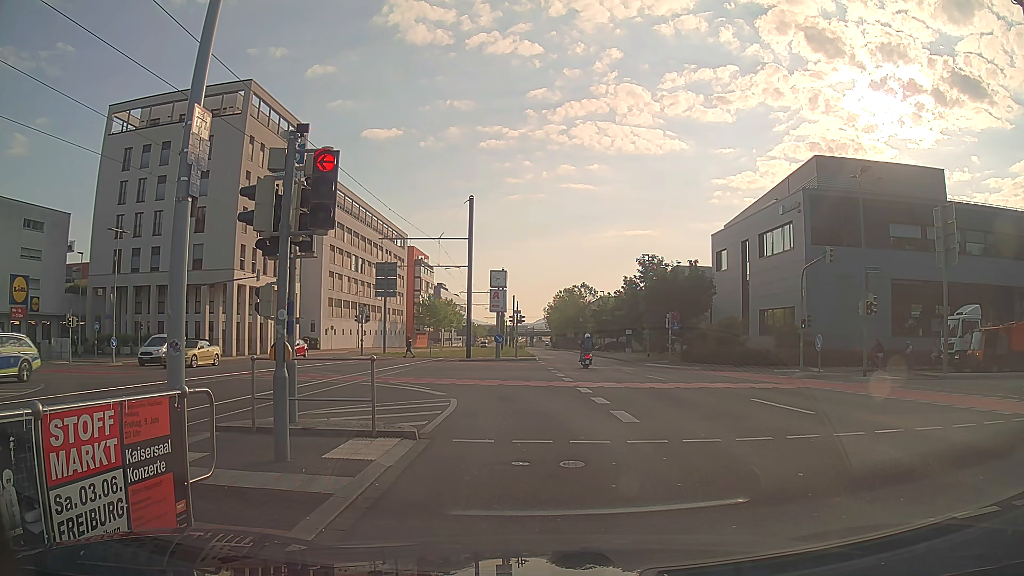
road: secondary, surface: asphalt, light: Day
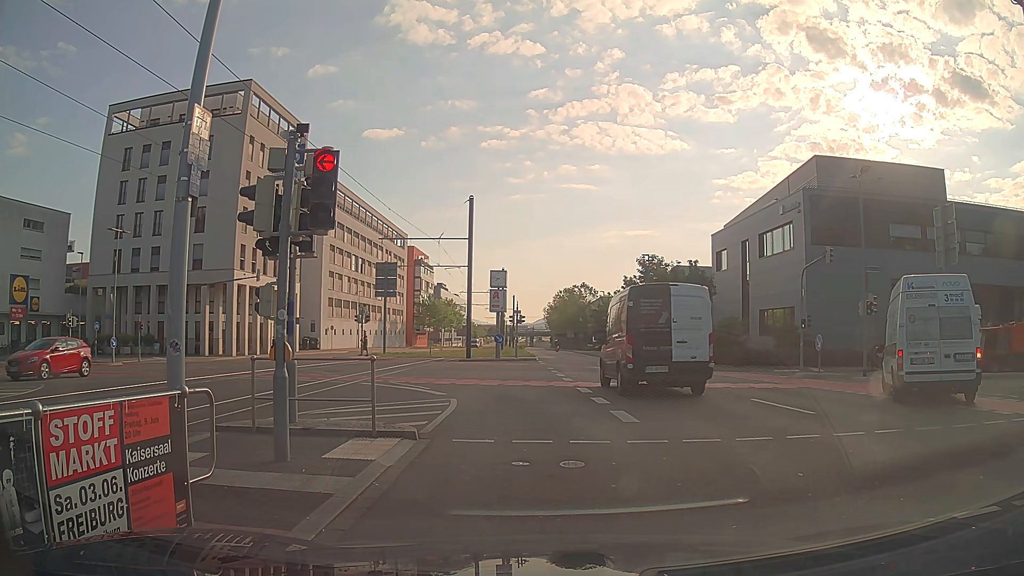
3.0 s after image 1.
(0.0, 0.0) m; 0°
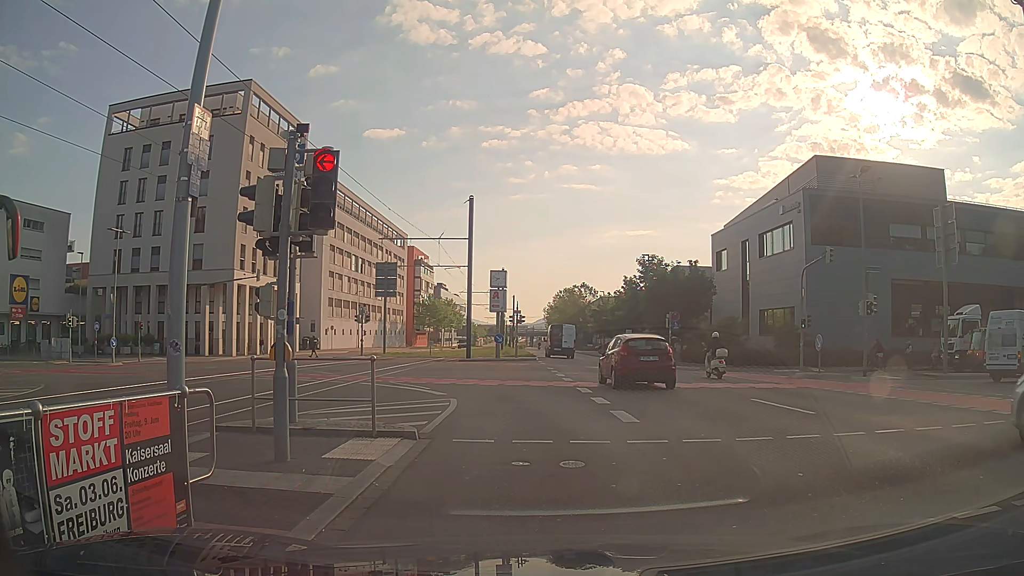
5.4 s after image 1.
(0.0, 0.0) m; 0°
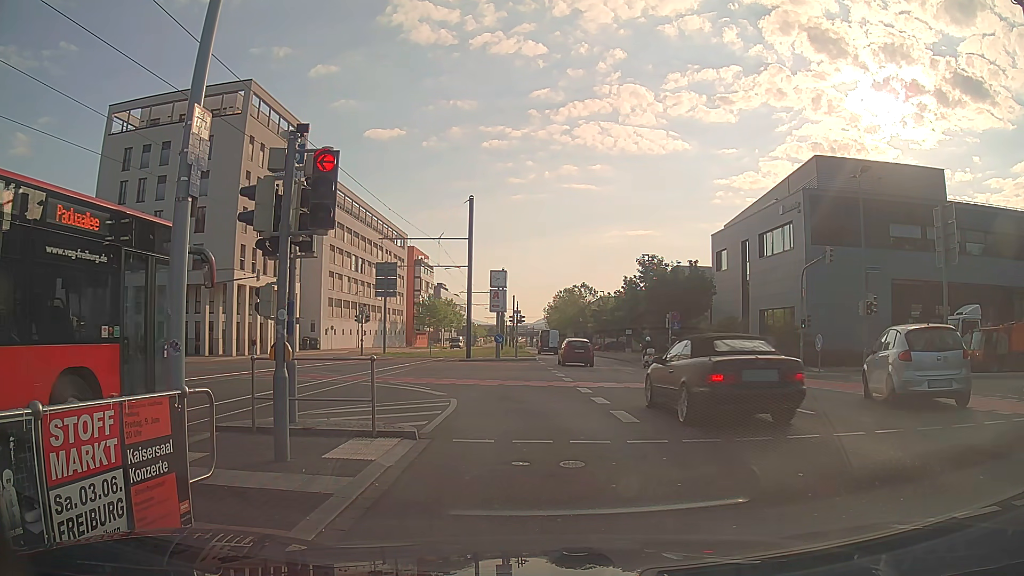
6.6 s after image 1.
(0.0, 0.0) m; 0°
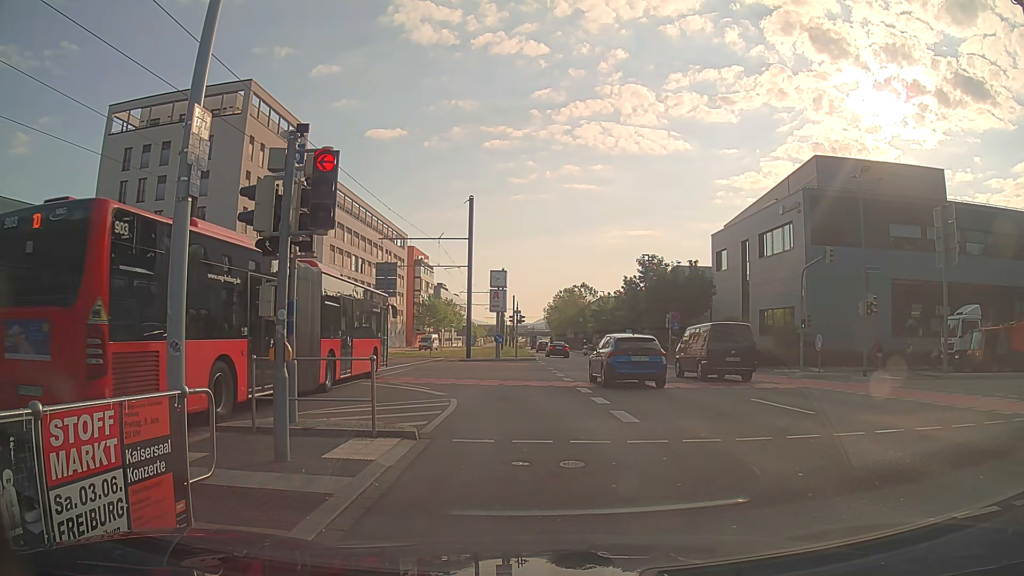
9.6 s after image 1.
(0.0, 0.0) m; 0°
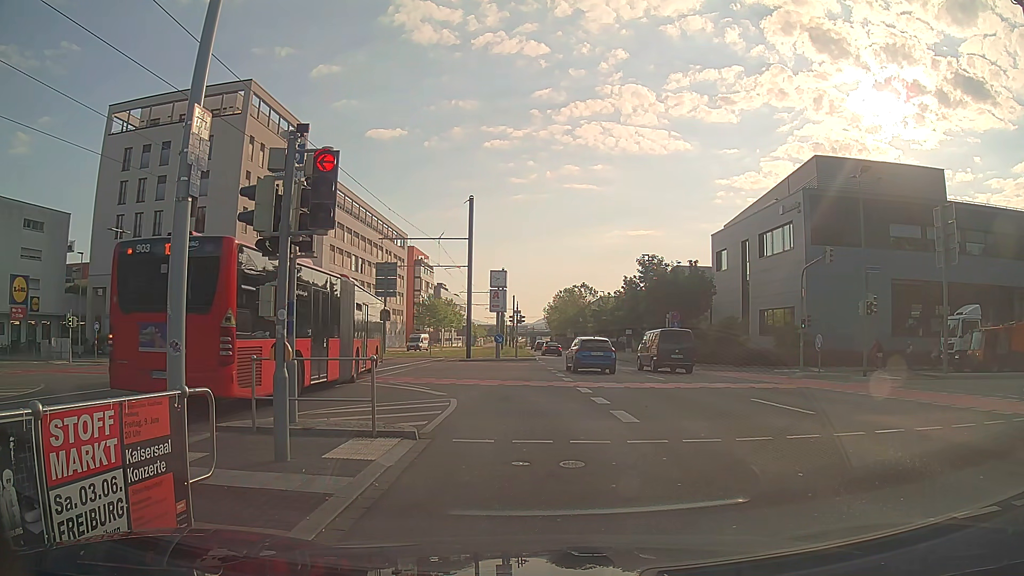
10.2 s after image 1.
(0.0, 0.0) m; 0°
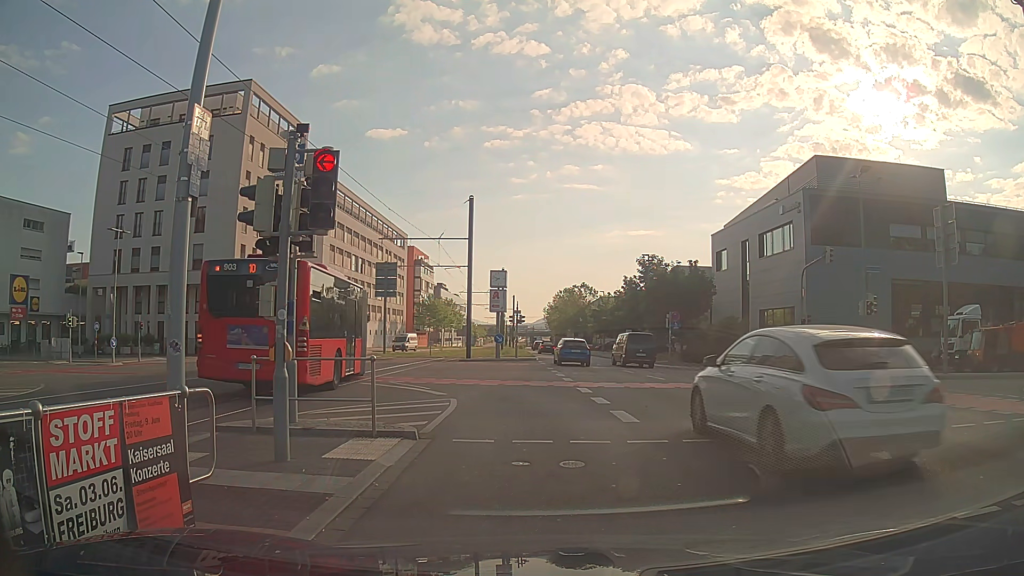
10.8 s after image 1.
(0.0, 0.0) m; 0°
